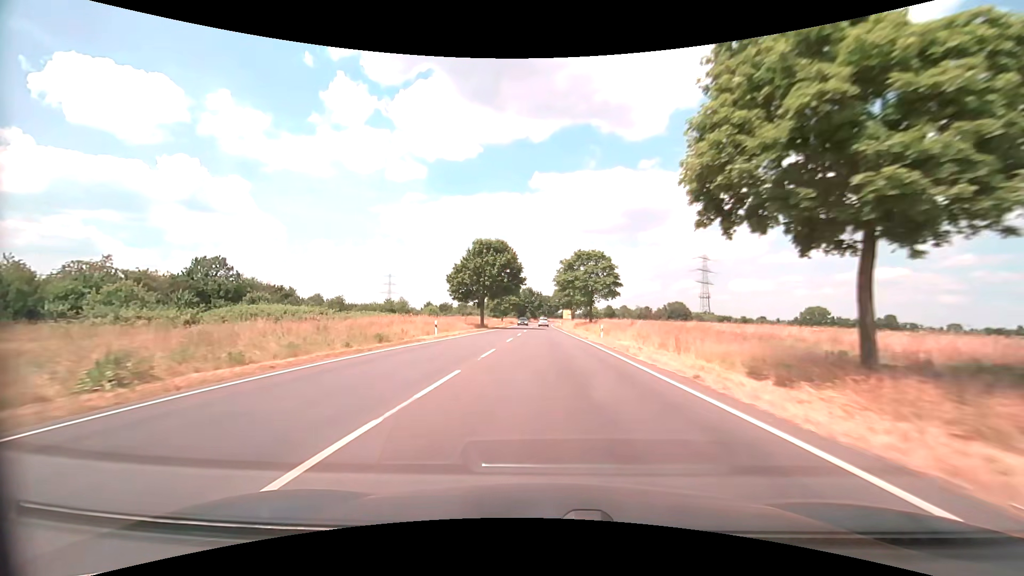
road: secondary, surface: asphalt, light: Day
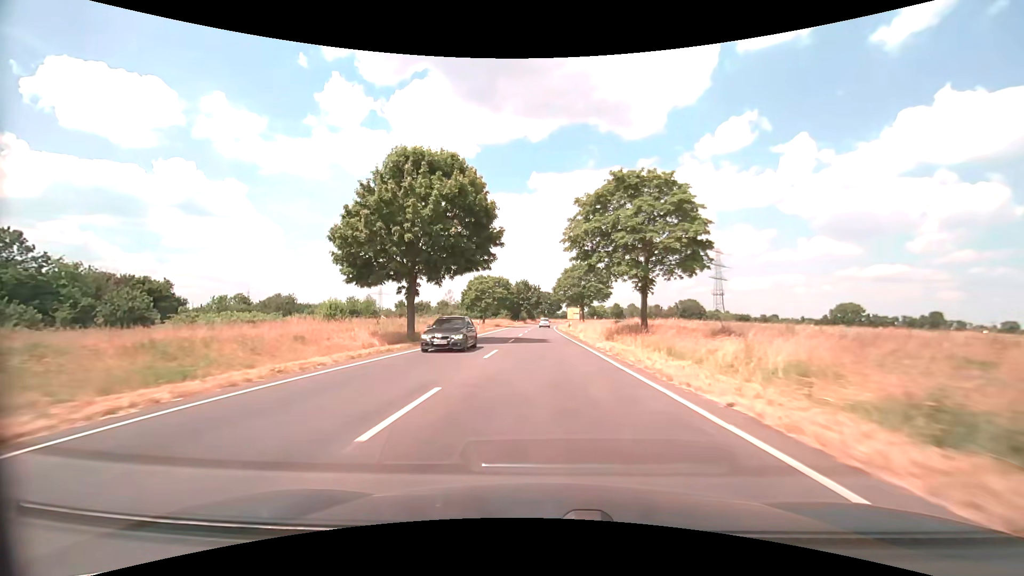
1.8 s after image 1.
(0.0, +33.8) m; 0°
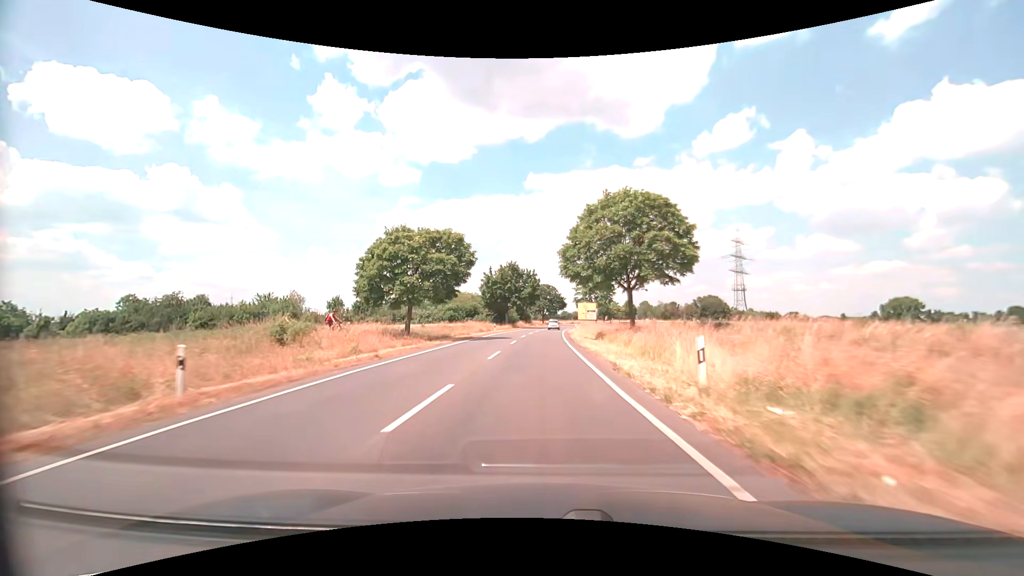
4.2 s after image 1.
(+0.2, +43.9) m; 0°
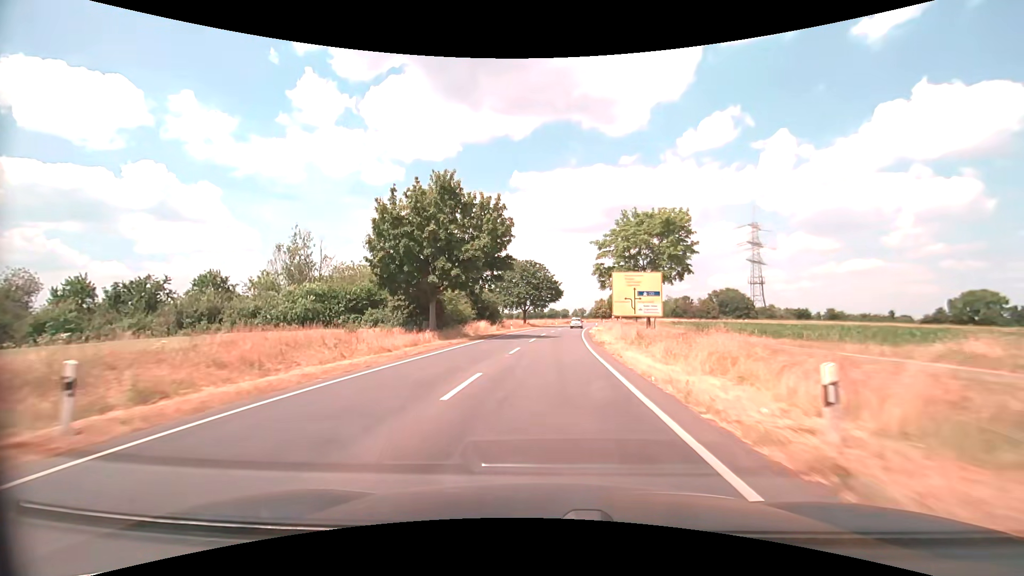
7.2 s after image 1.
(+0.4, +53.0) m; +2°
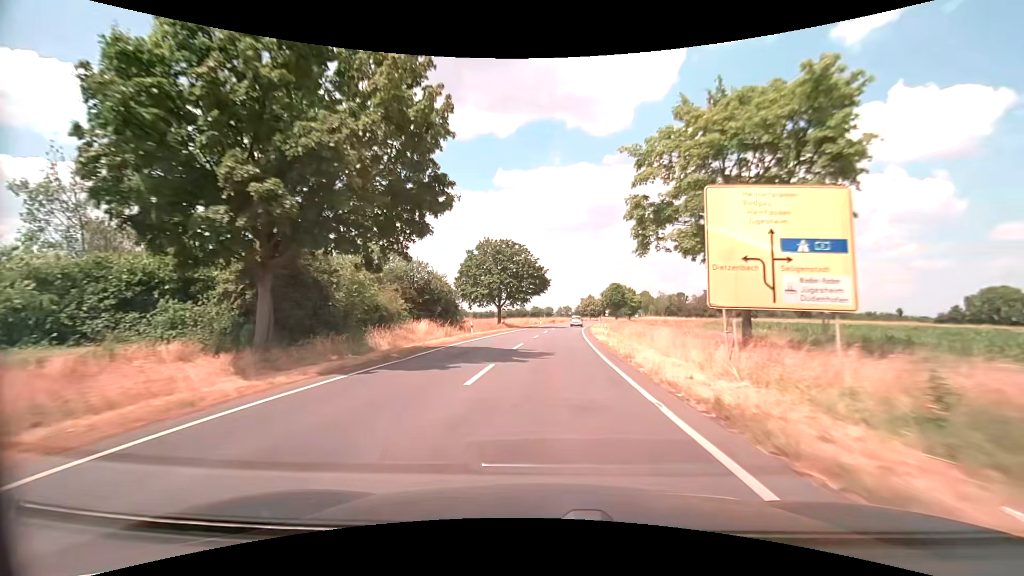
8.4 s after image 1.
(+0.3, +20.7) m; +2°
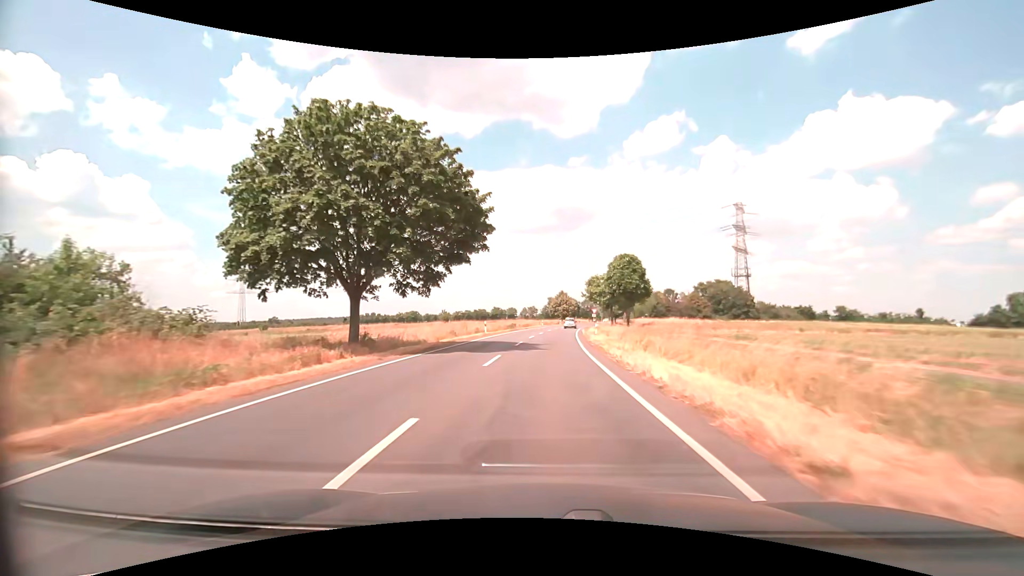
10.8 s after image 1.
(+1.4, +40.4) m; +4°
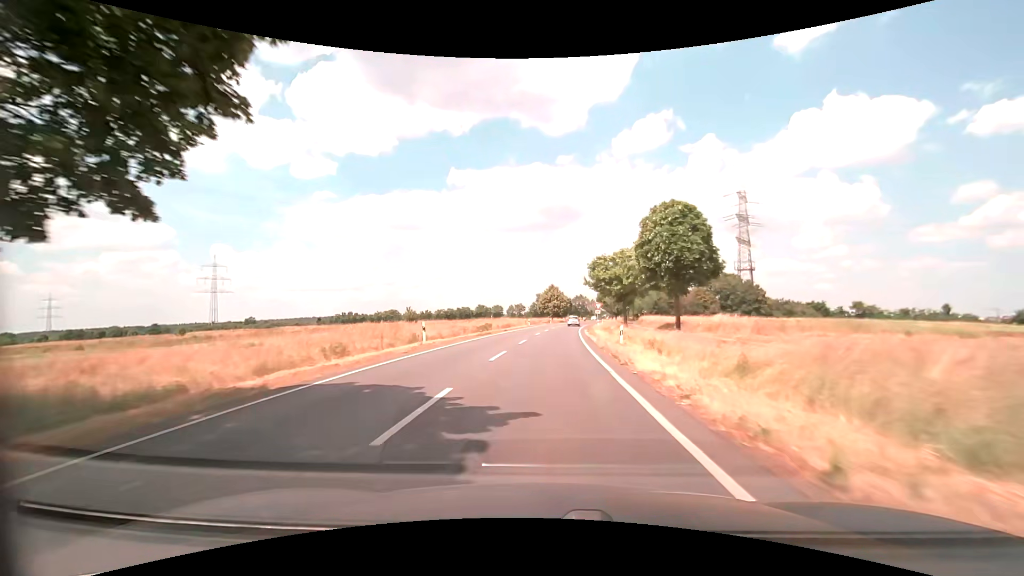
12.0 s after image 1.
(+0.3, +19.7) m; +1°
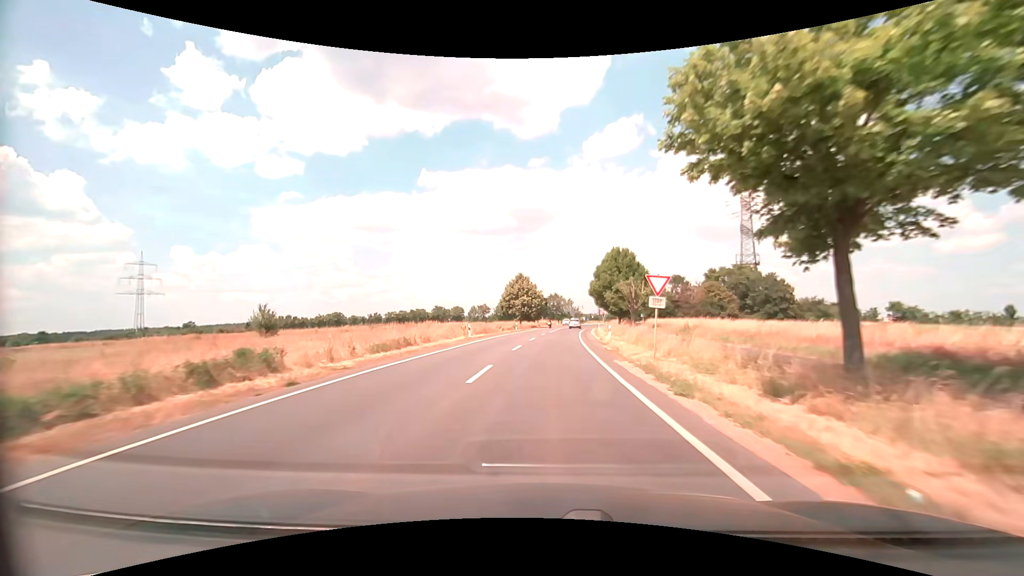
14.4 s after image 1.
(+1.0, +38.5) m; +3°
(0, +10) (0, +20) (+1, +30) (+1, +40) (+2, +50) (+3, +60) (+4, +70) (+5, +80) (+6, +90) (+7, +100) m
